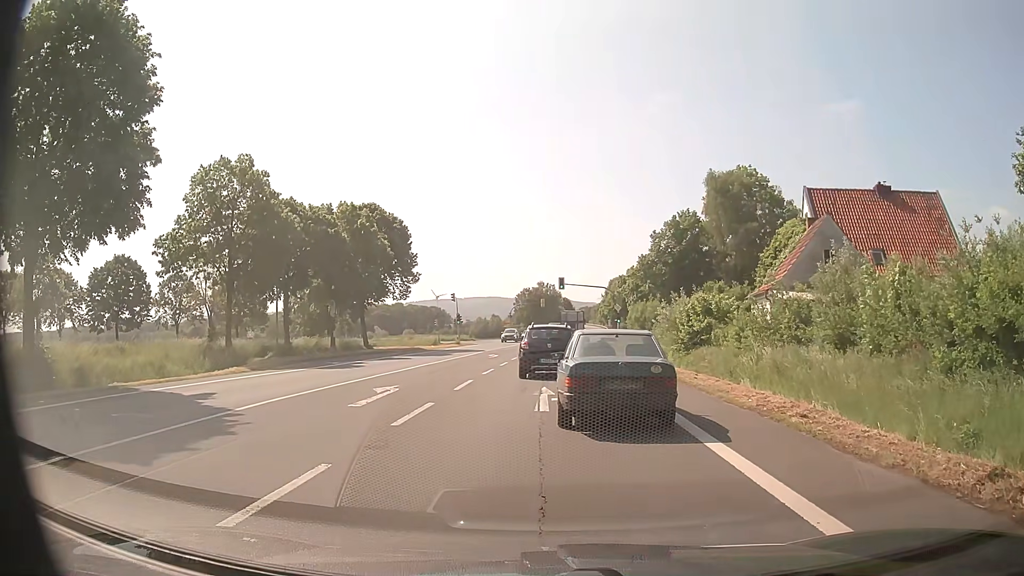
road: primary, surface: asphalt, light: Day
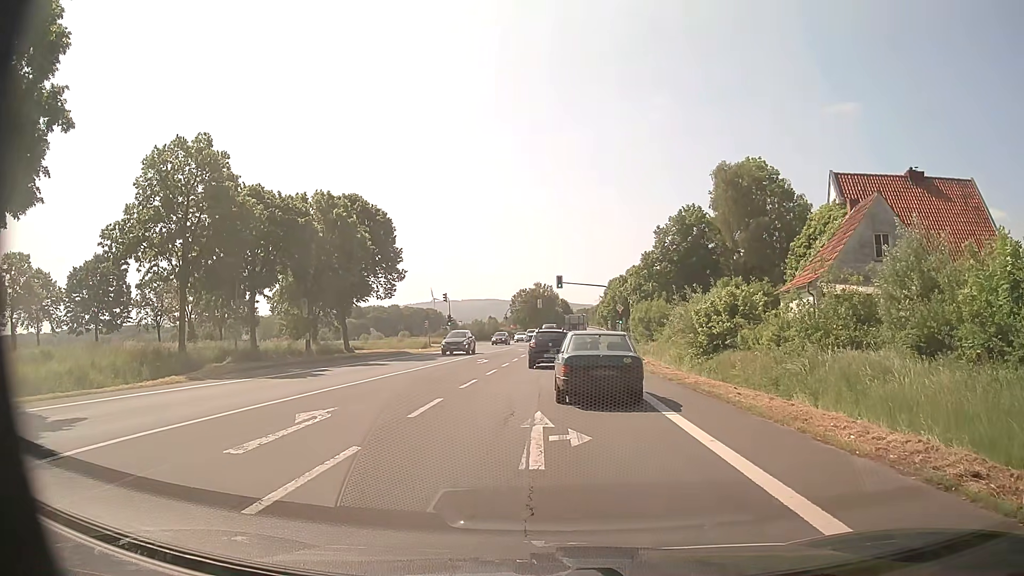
(+0.1, +5.0) m; +1°
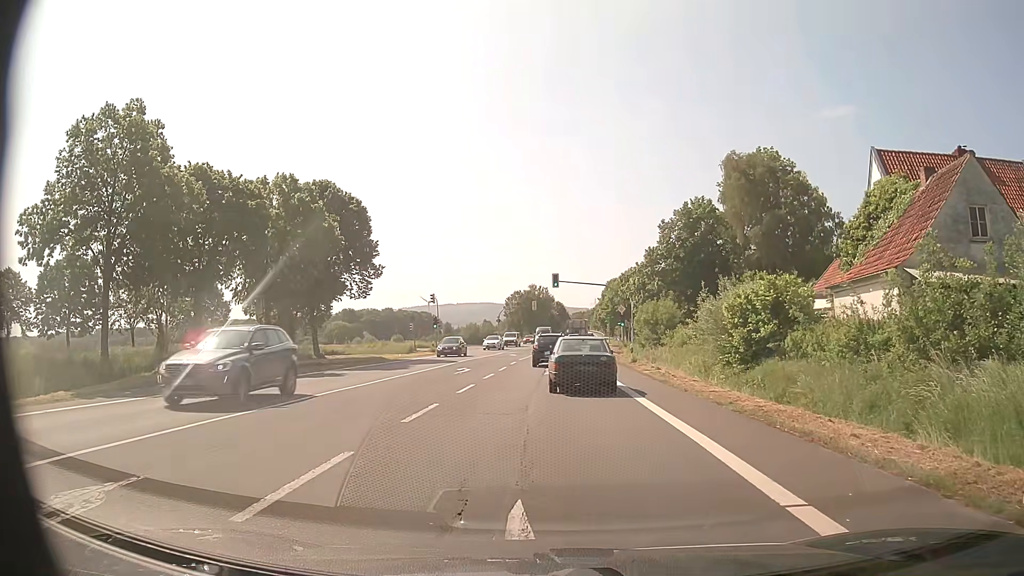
(+0.1, +6.4) m; +1°
(0, +10) (0, +20) (0, +30) (0, +40) (0, +50) (+1, +60) (+2, +70) (+2, +80) (+3, +90) (+3, +100) m
